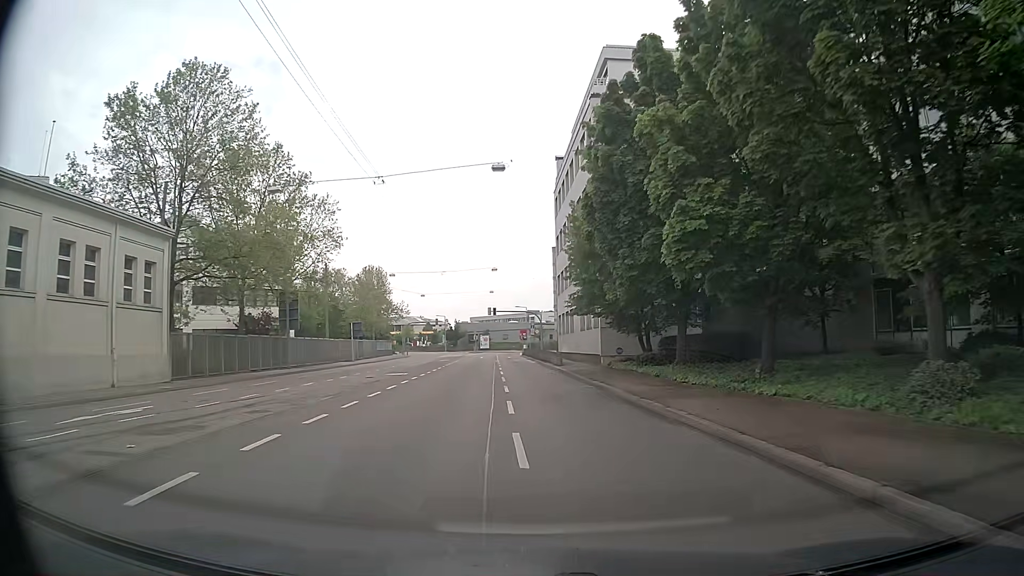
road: secondary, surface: asphalt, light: Day
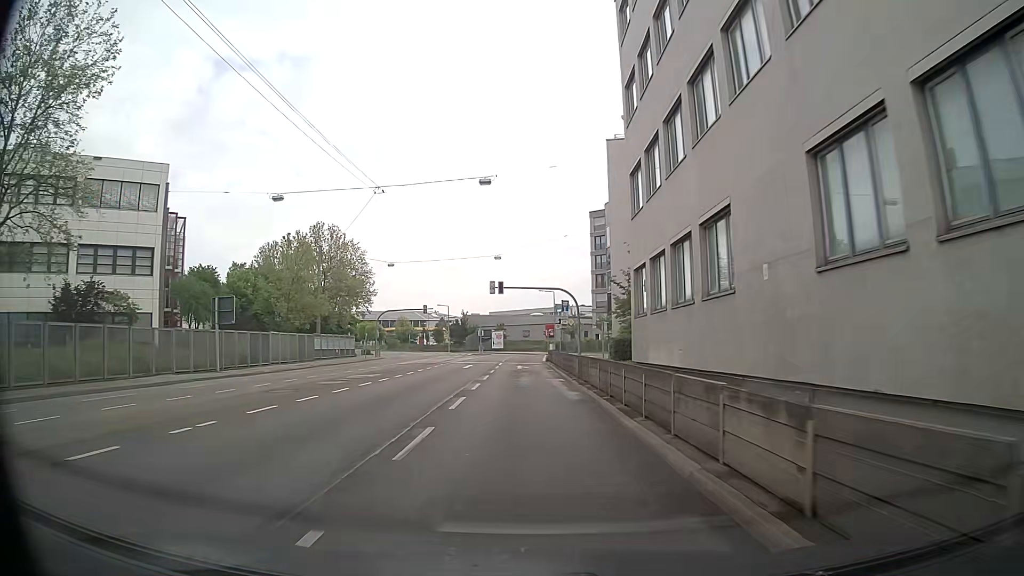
(-0.1, +36.2) m; -2°
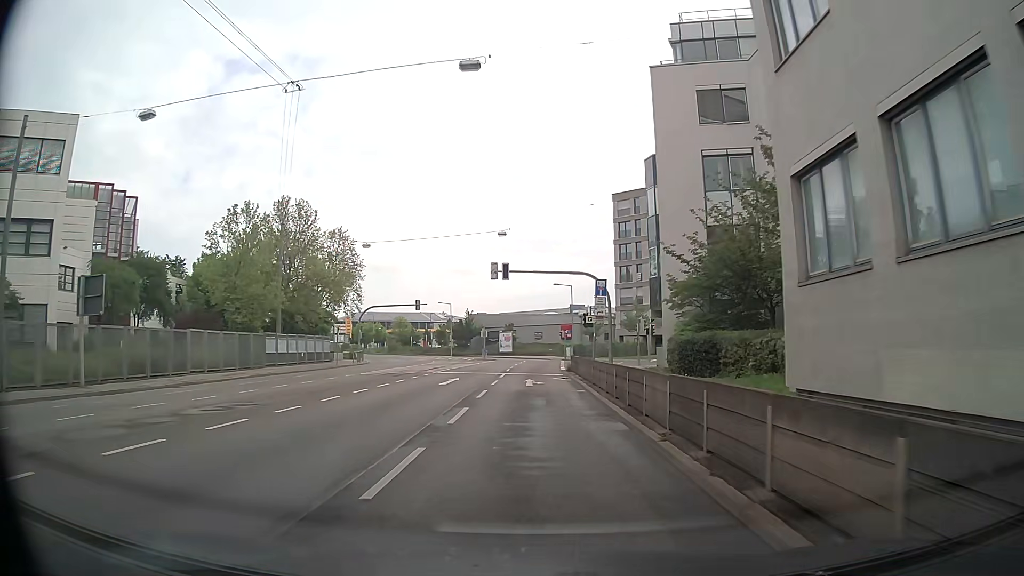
(-0.2, +14.0) m; -2°
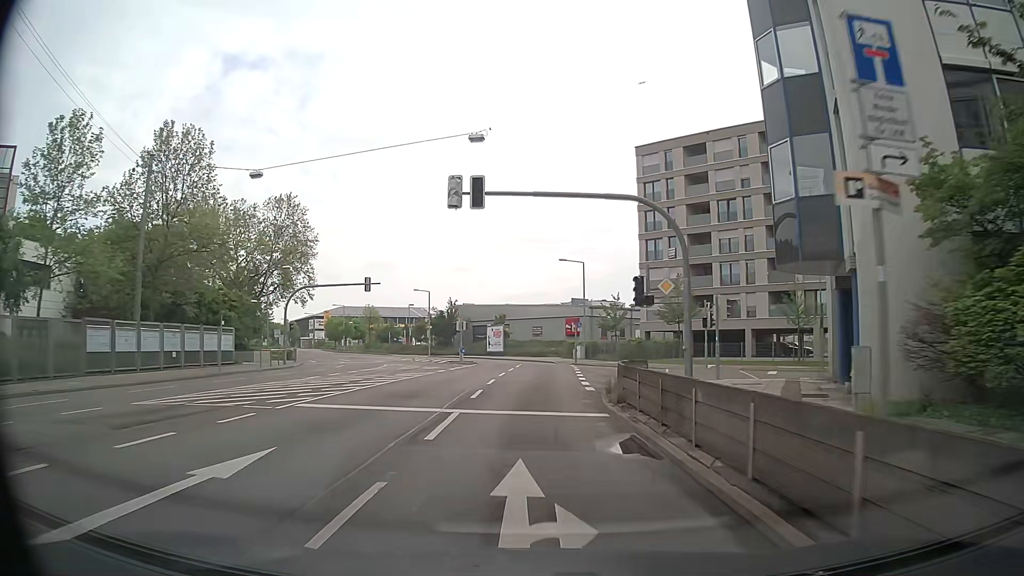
(0.0, +20.7) m; 0°
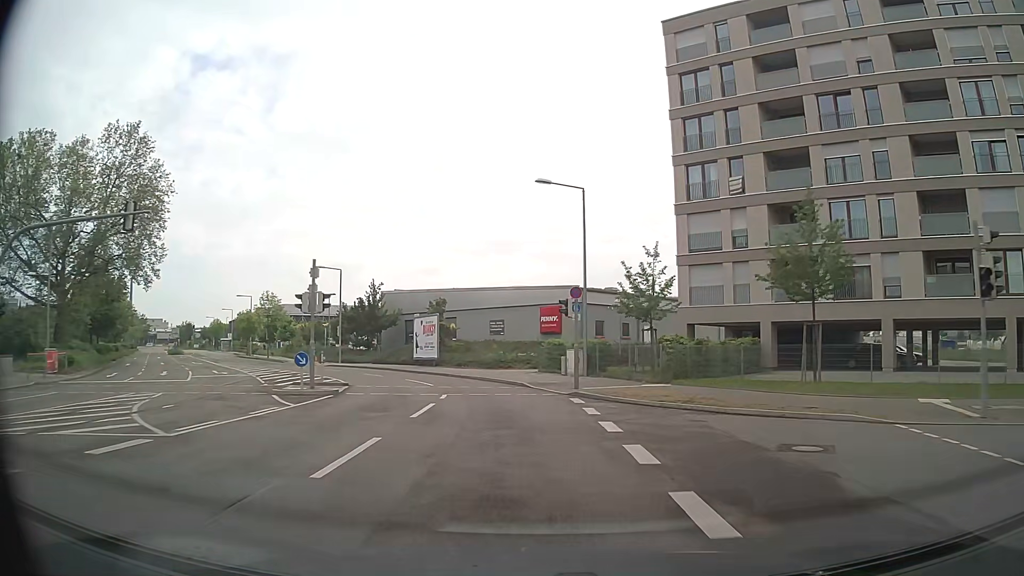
(+0.8, +28.3) m; +3°
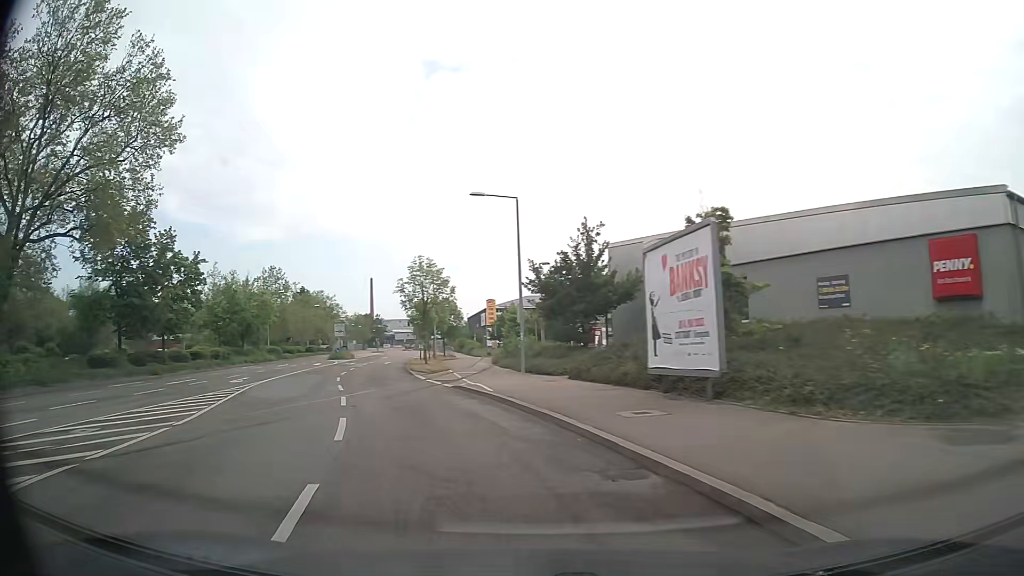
(-3.5, +29.3) m; -22°
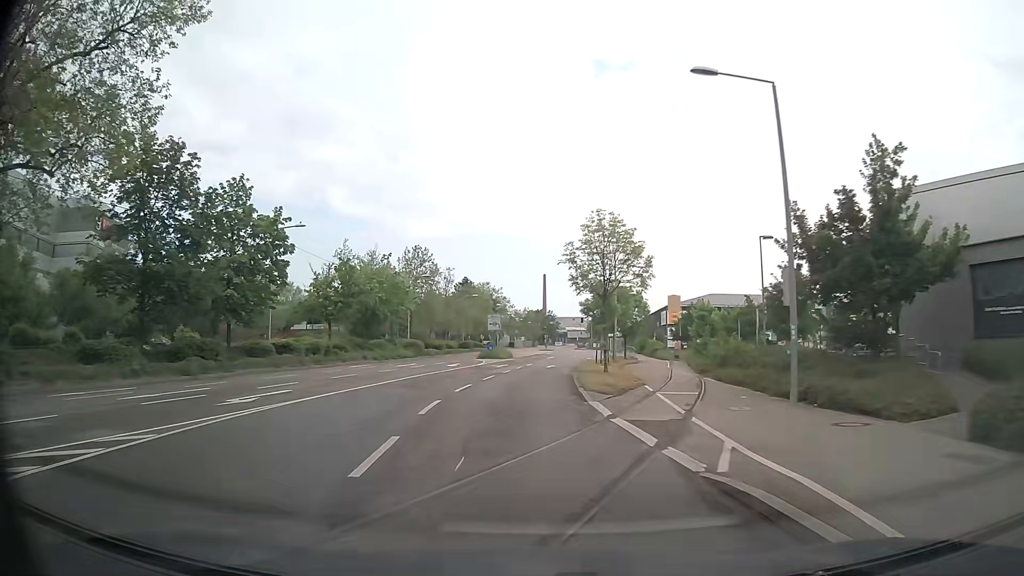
(-2.3, +15.0) m; -15°
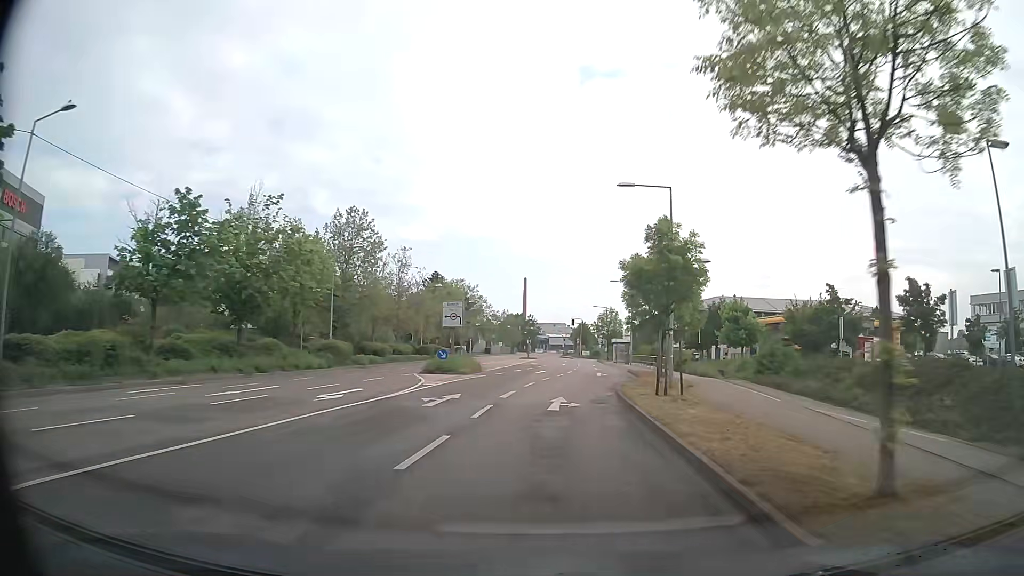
(-0.2, +23.8) m; +2°
(0, +10) (+1, +20) (+2, +30) (+3, +40) (+5, +50) (+6, +60) (+6, +70) (+7, +80) (+8, +90) (+8, +100) m
